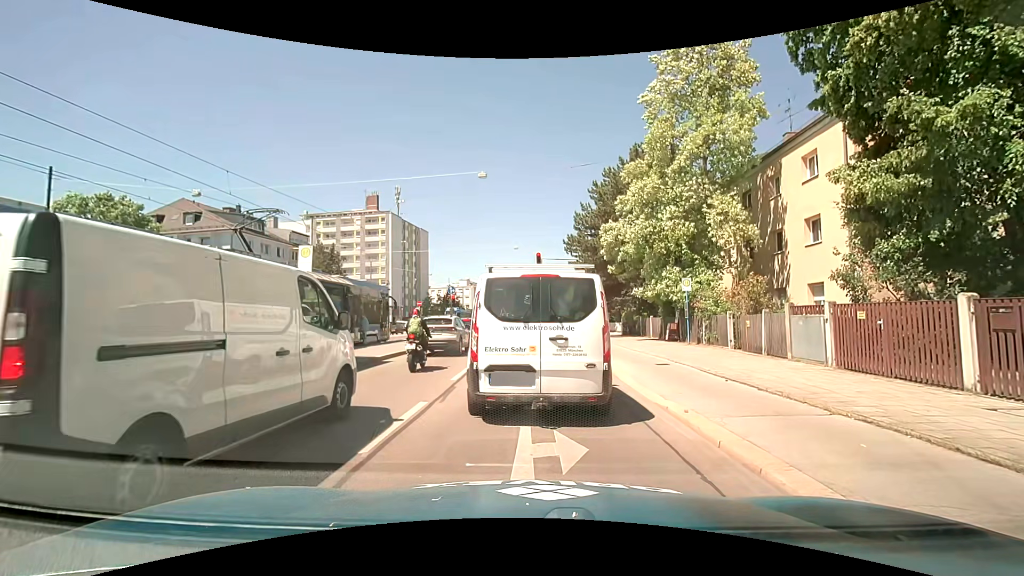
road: primary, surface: asphalt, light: Day
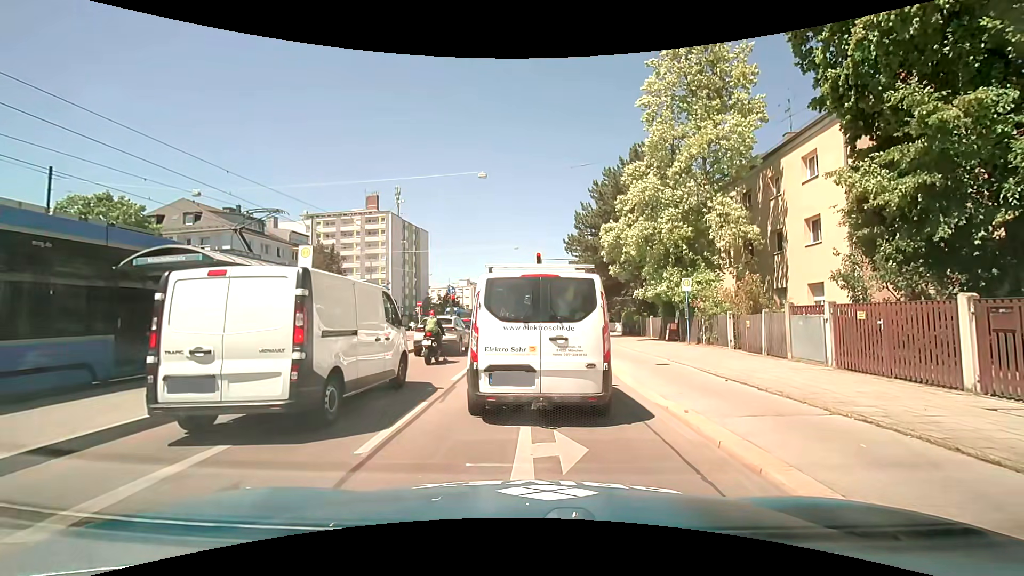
(0.0, 0.0) m; 0°
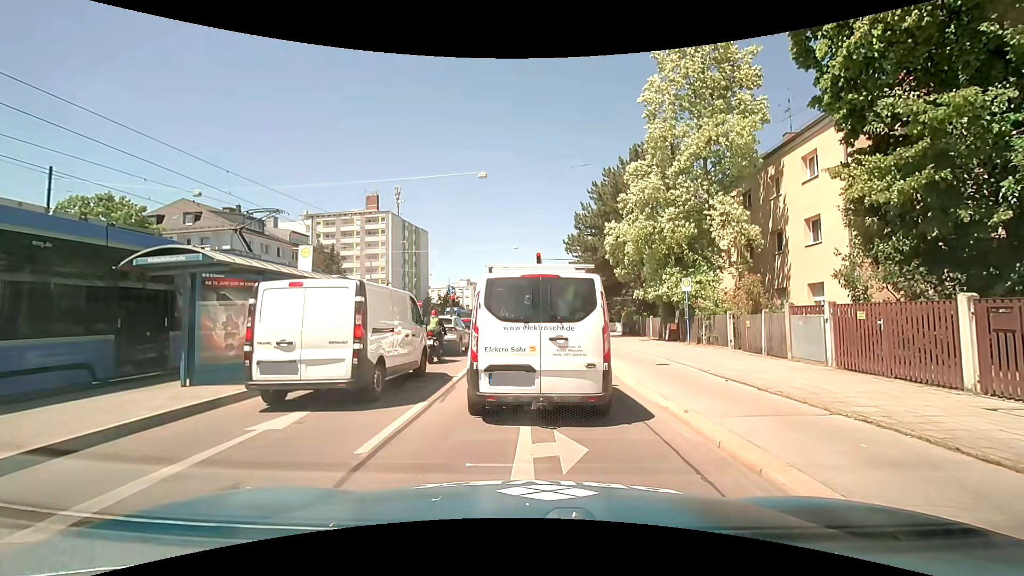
(0.0, 0.0) m; 0°
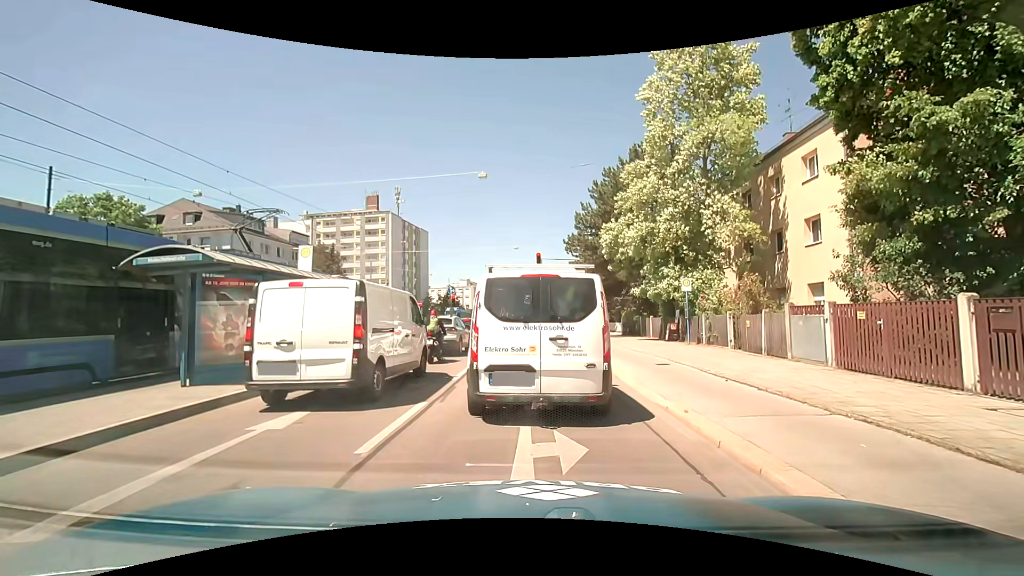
(0.0, 0.0) m; 0°
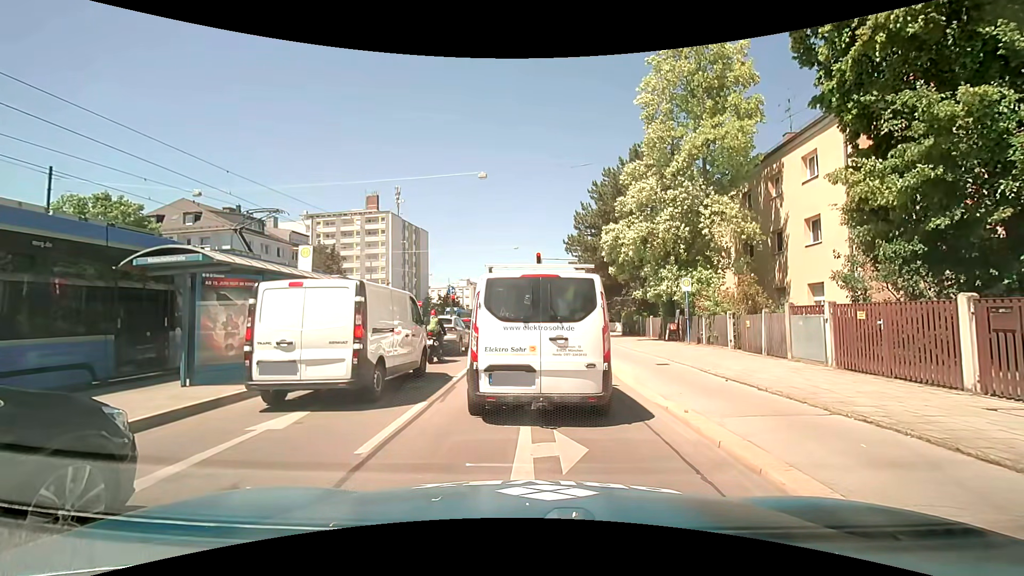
(0.0, 0.0) m; 0°
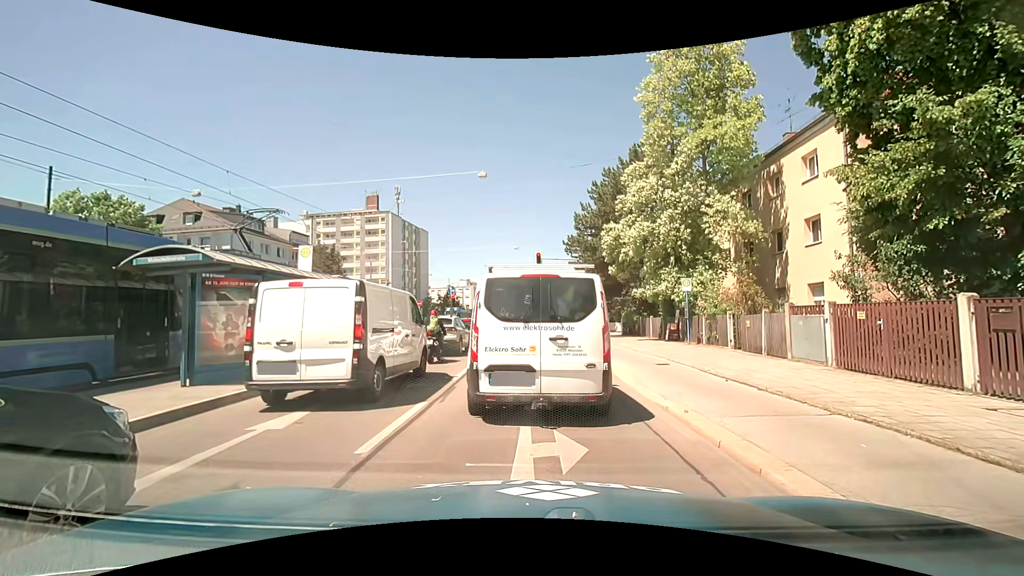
(0.0, 0.0) m; 0°
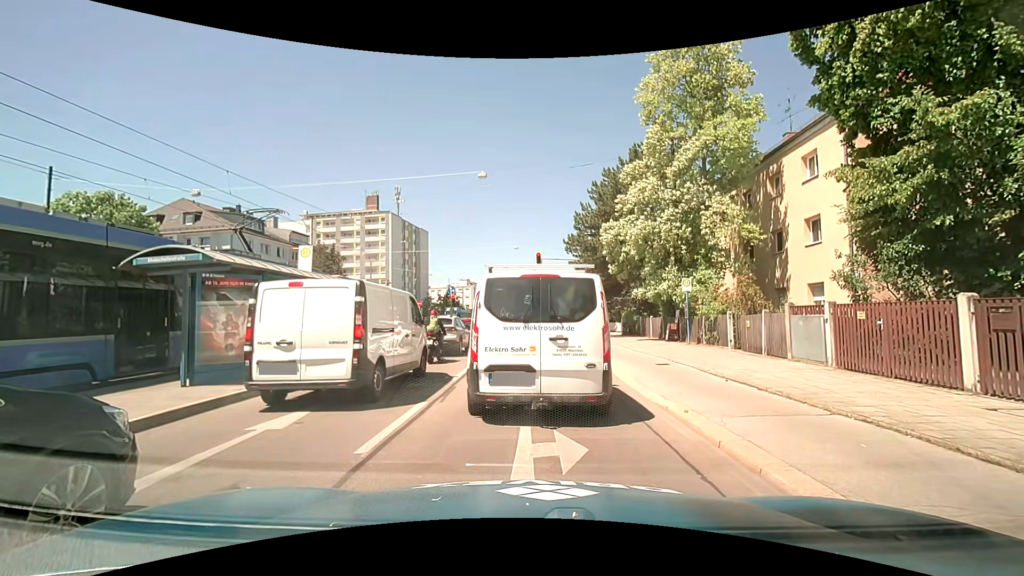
(0.0, 0.0) m; 0°
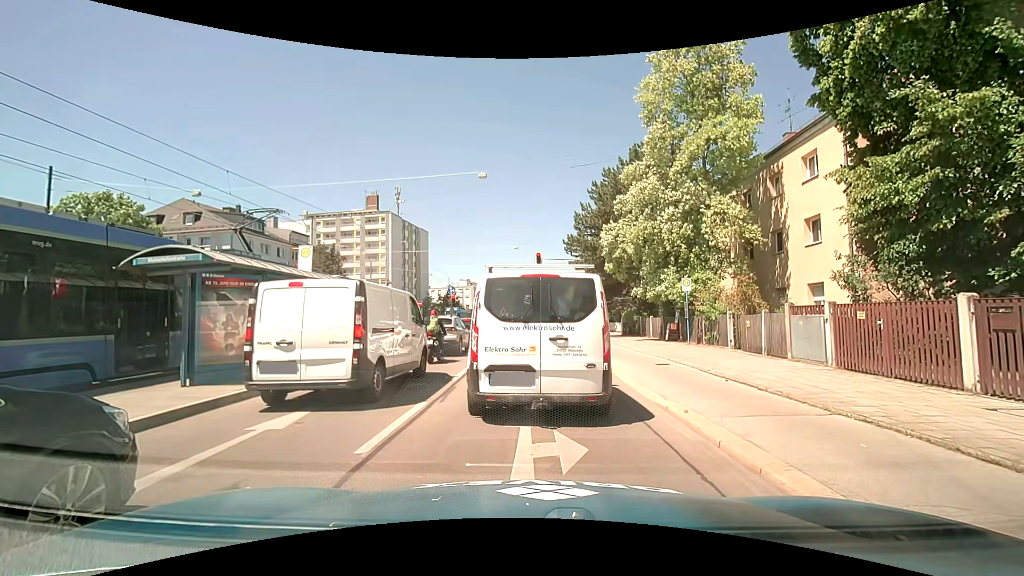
(0.0, 0.0) m; 0°
(0, +10) (0, +20) (0, +30) (+1, +40) (+1, +50) (+1, +60) (+1, +70) (+2, +80) (+2, +90) (+3, +100) m
